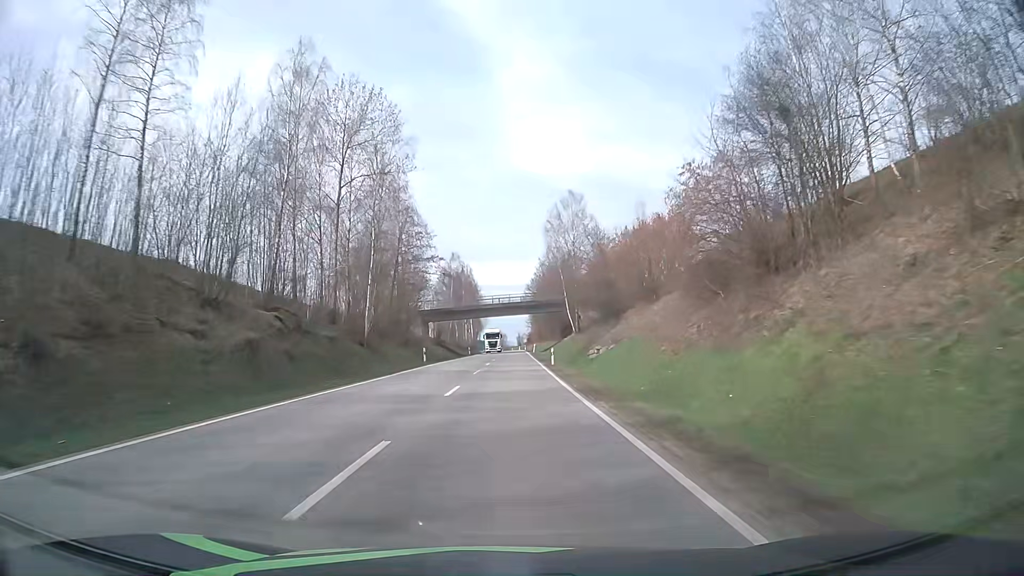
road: secondary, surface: asphalt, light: Day
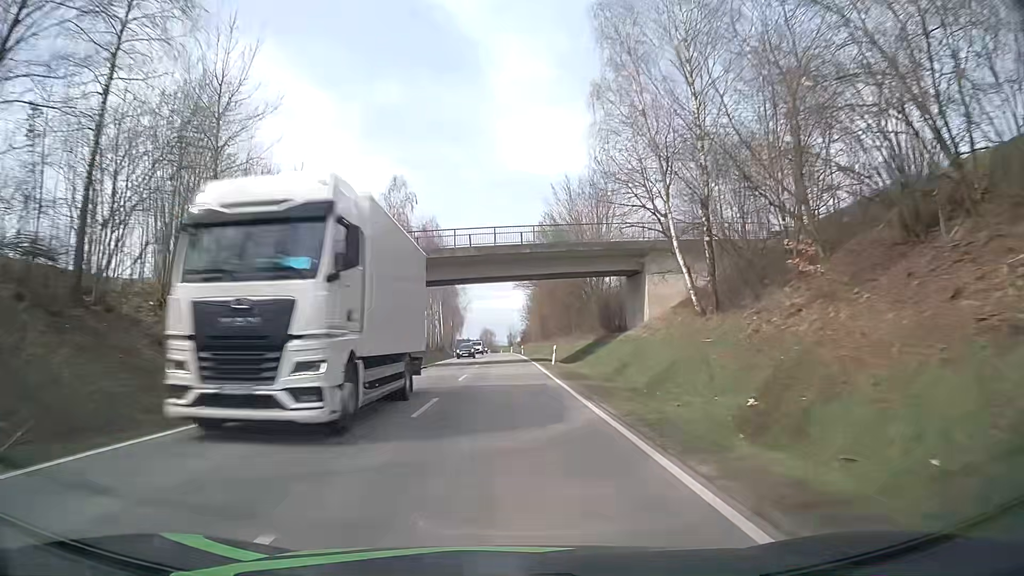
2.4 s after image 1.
(+0.3, +53.7) m; 0°
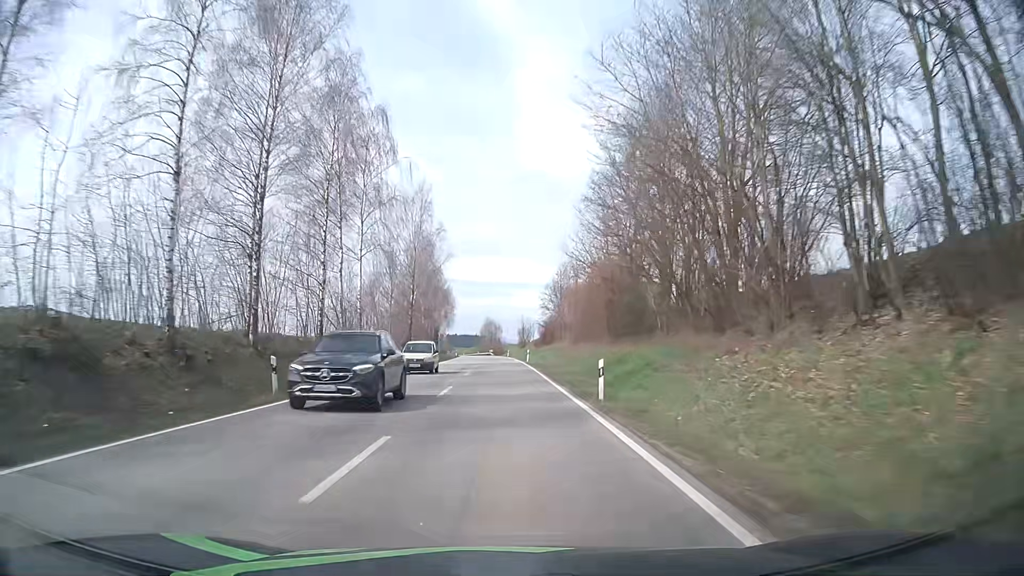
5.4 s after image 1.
(-0.1, +67.2) m; 0°
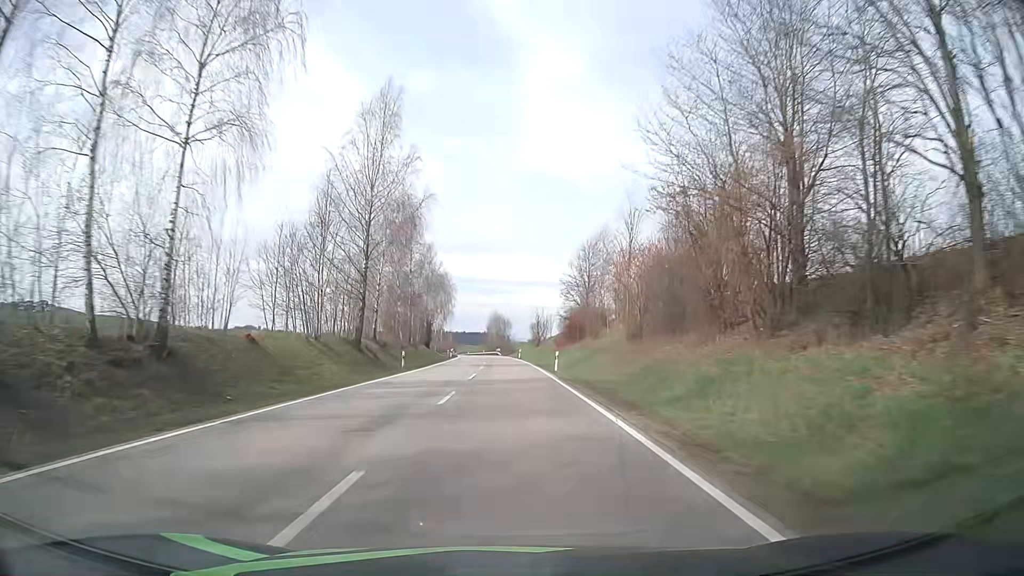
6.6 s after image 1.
(-0.3, +26.9) m; -1°
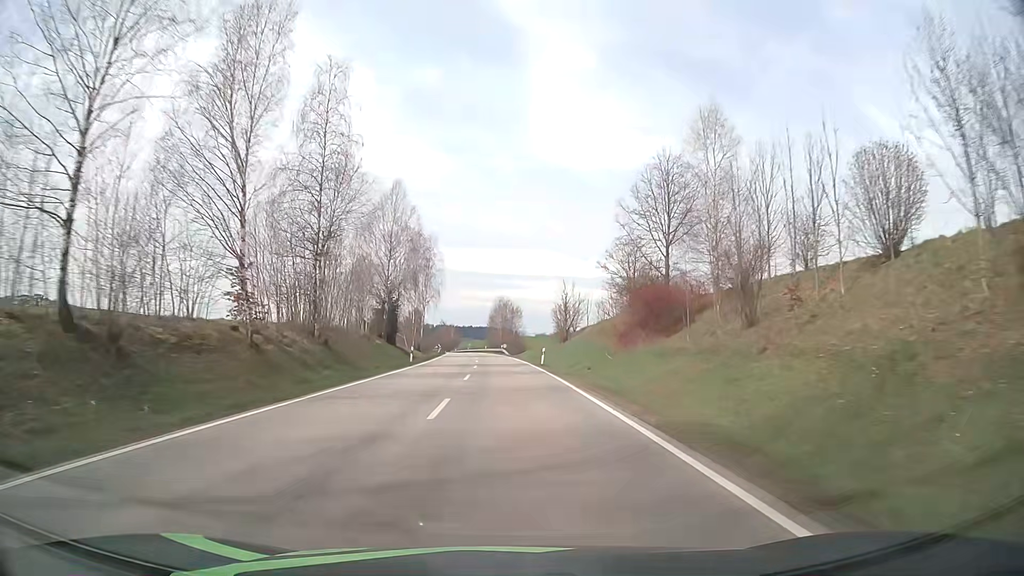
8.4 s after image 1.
(0.0, +39.5) m; 0°
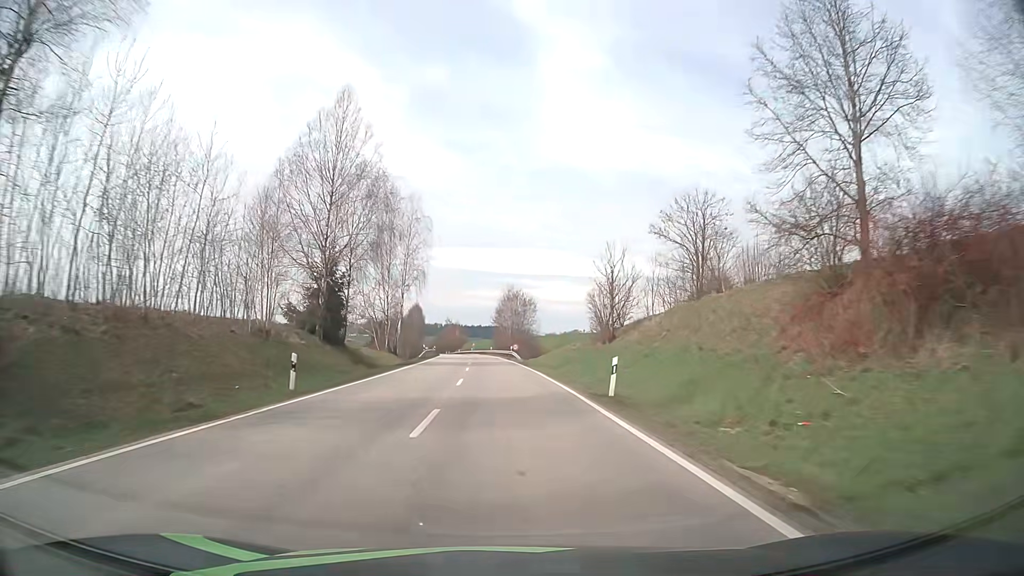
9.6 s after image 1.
(-0.2, +25.8) m; -1°
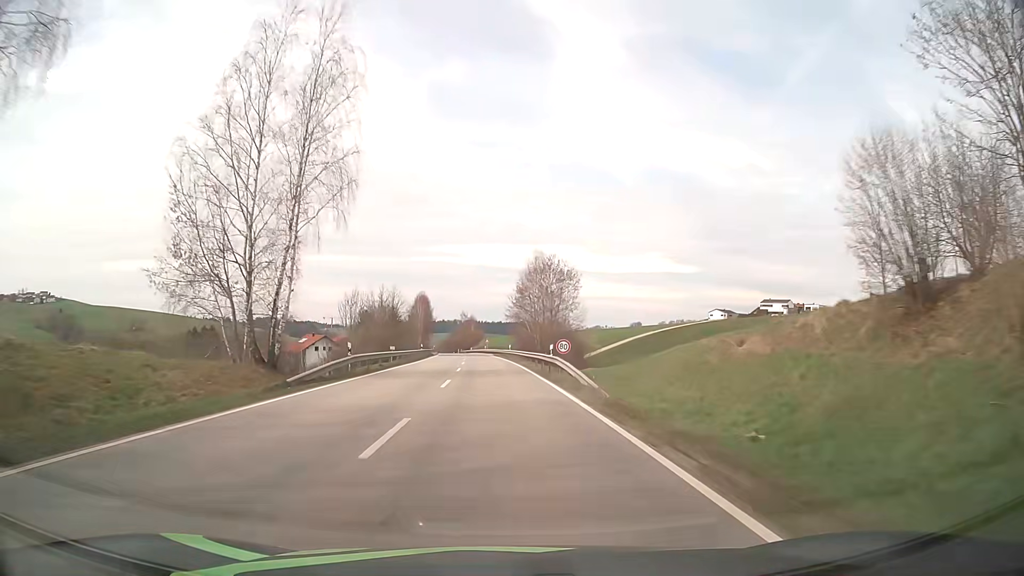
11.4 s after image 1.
(-0.7, +38.2) m; -2°
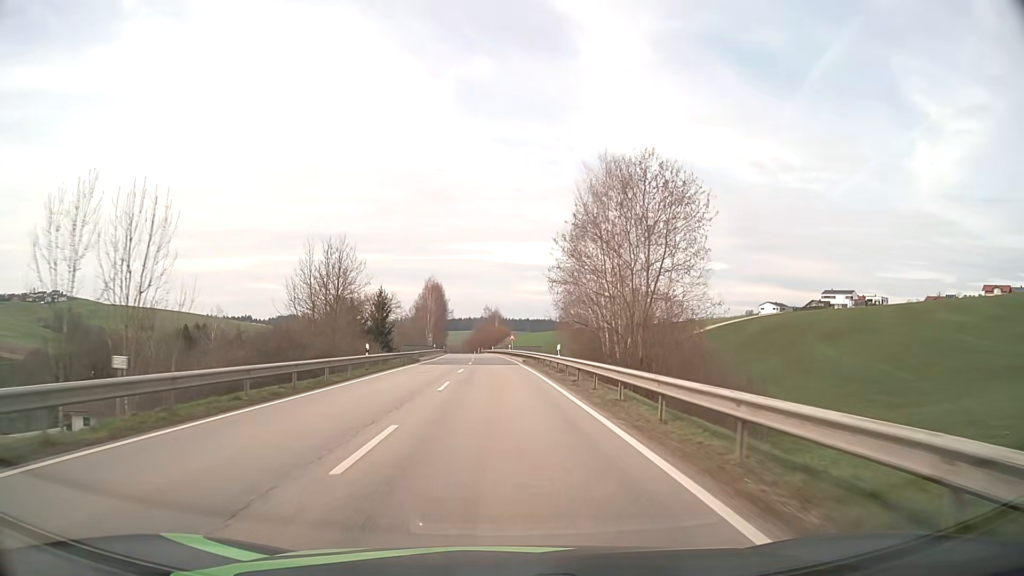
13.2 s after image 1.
(-0.8, +37.0) m; -2°
(0, +10) (0, +20) (0, +30) (-1, +40) (-1, +50) (-2, +60) (-2, +70) (-3, +80) (-3, +90) (-4, +100) m
